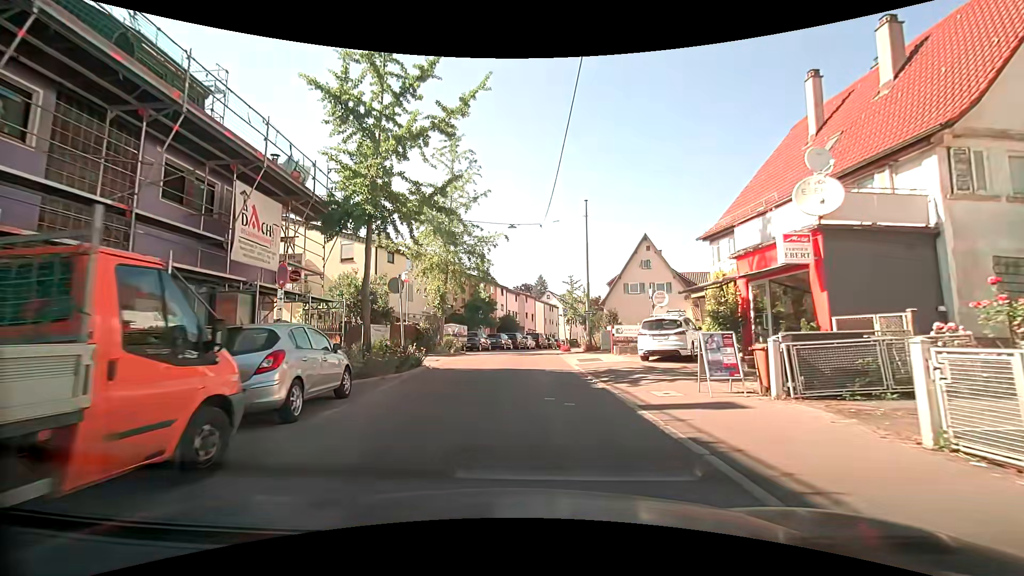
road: tertiary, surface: asphalt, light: Day
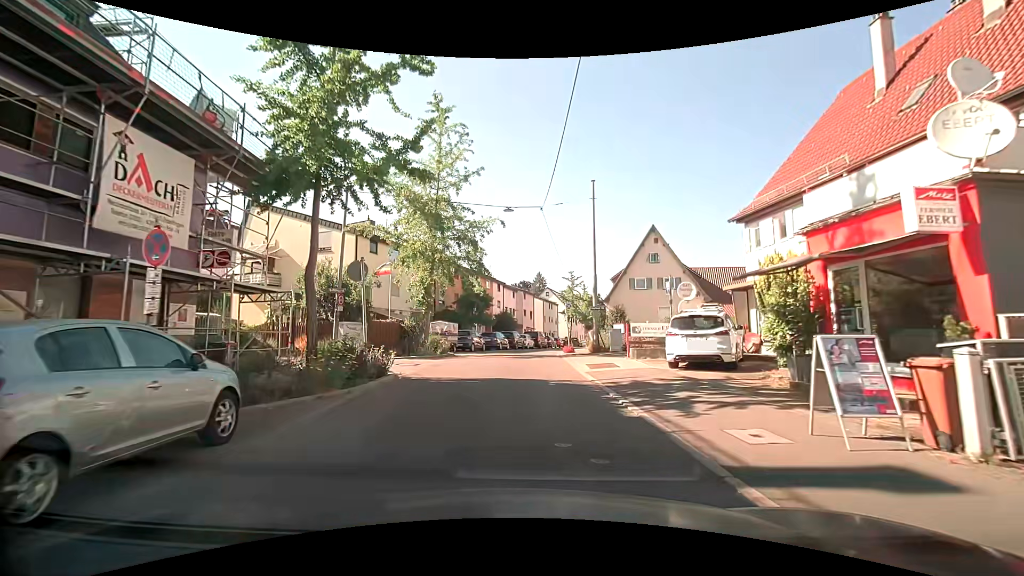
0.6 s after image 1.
(0.0, +3.9) m; -1°
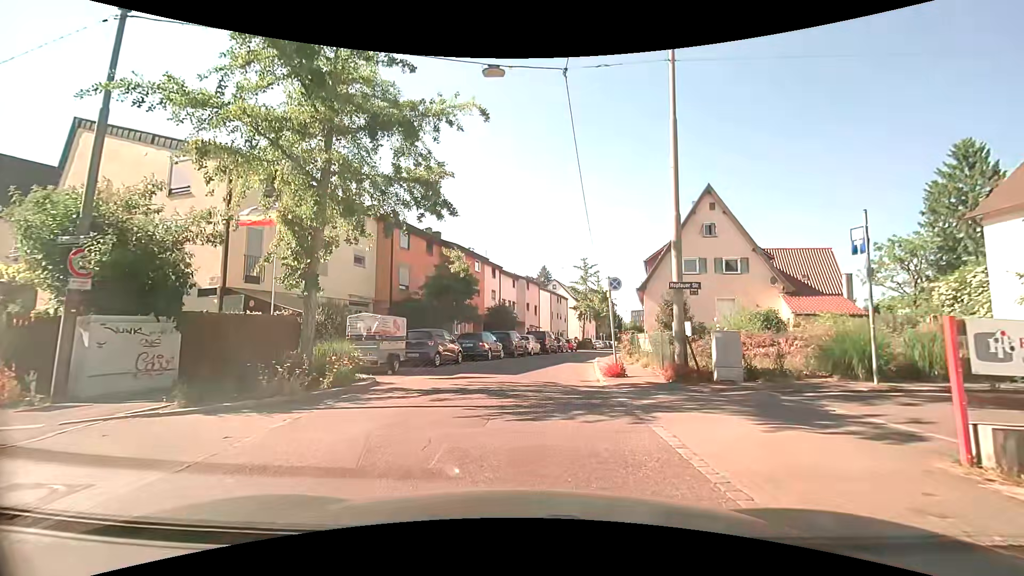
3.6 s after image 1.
(+0.2, +13.9) m; -1°
(0, +10) (+1, +20) (+3, +30) (+5, +40) (+8, +49) (+11, +59) (+14, +68) (+17, +78) (+19, +87) (+21, +97) m
